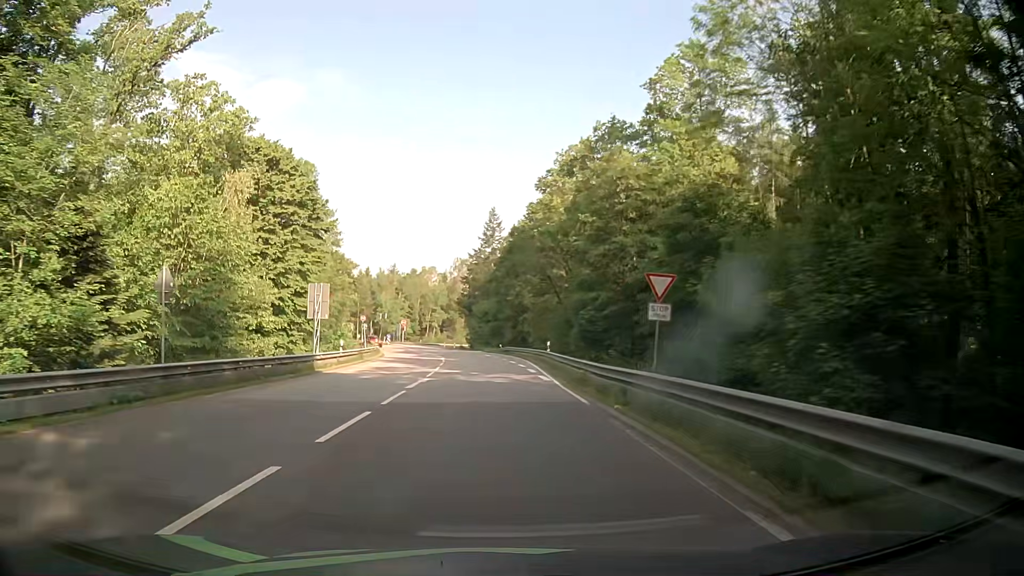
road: secondary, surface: asphalt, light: Day
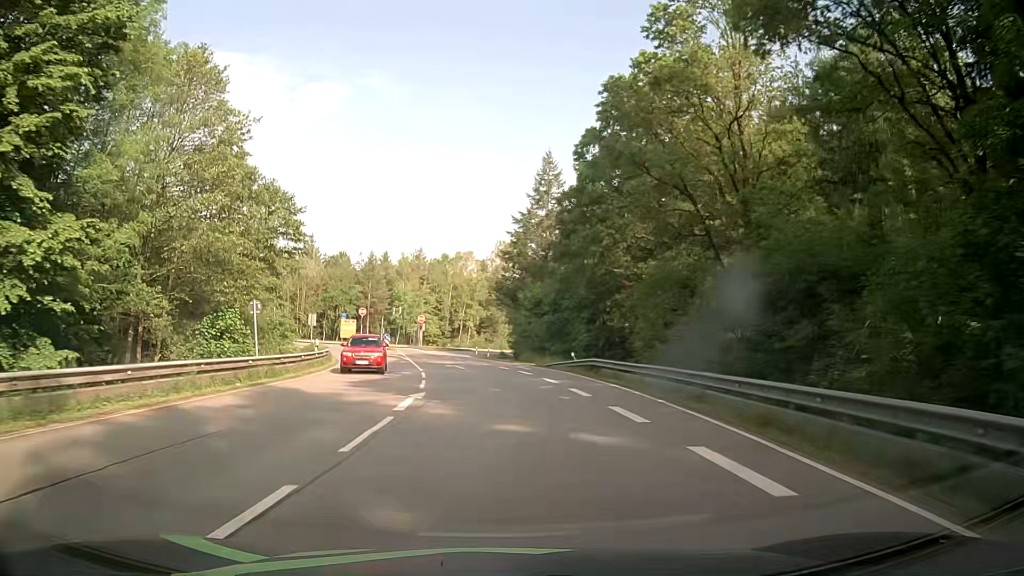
(-1.3, +36.6) m; -4°
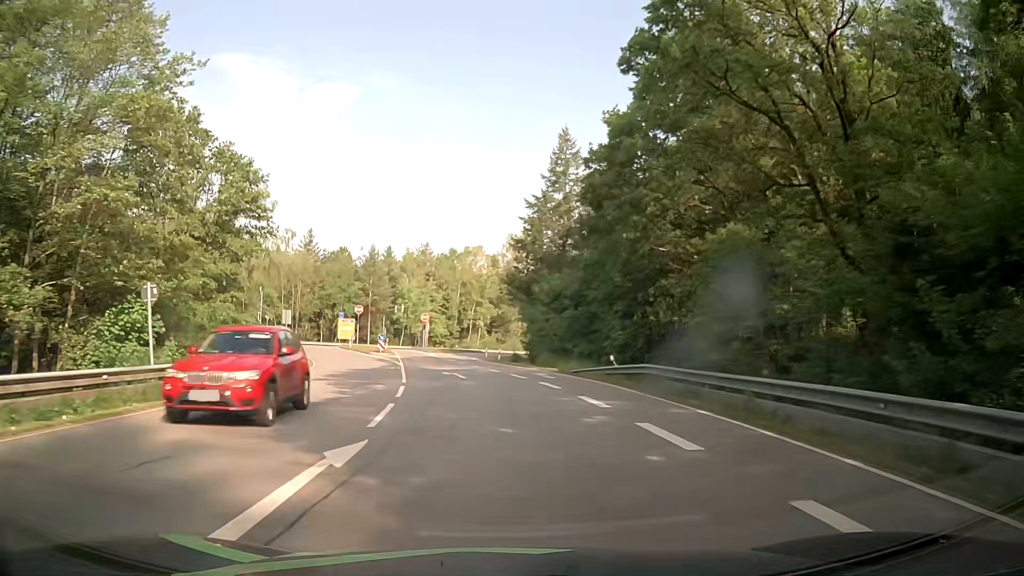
(-0.1, +9.1) m; -1°
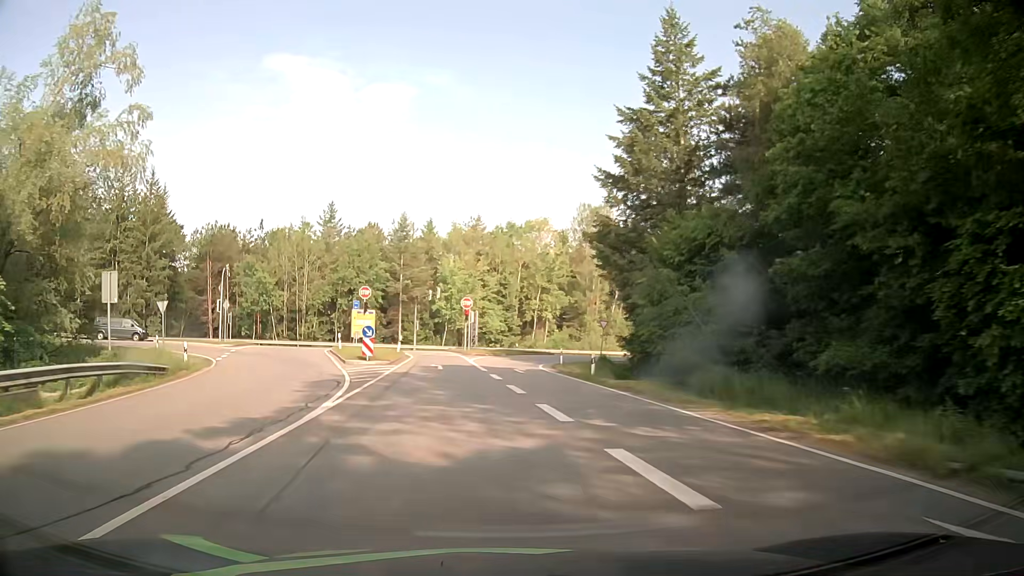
(-1.3, +26.5) m; -5°
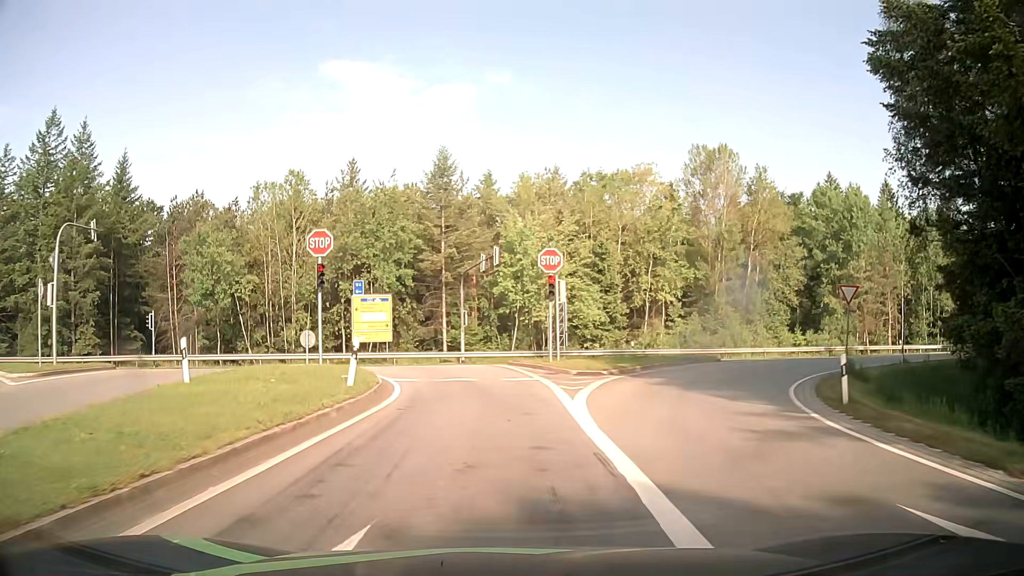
(-1.9, +28.5) m; -7°
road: secondary_link
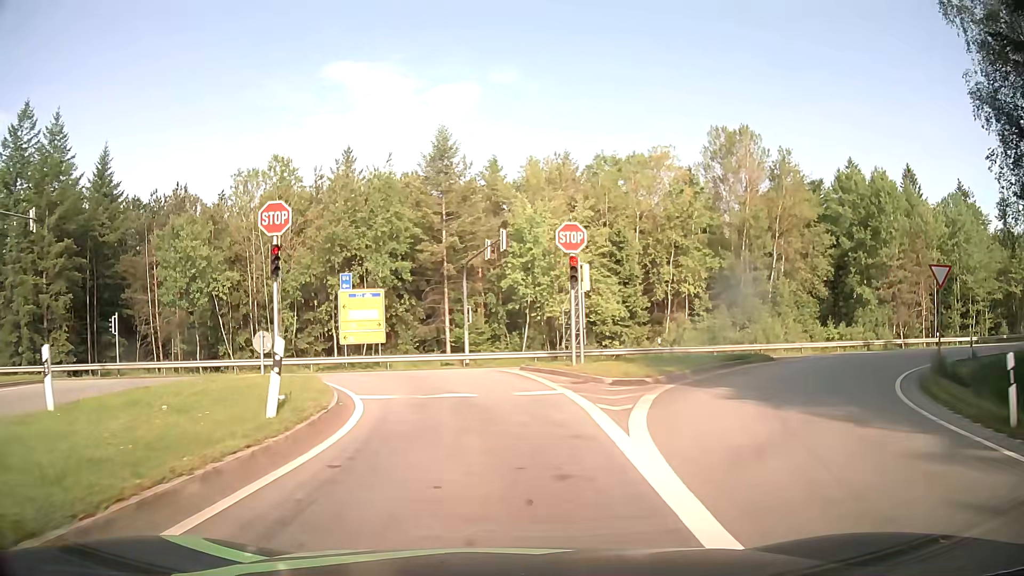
(0.0, +5.2) m; -1°
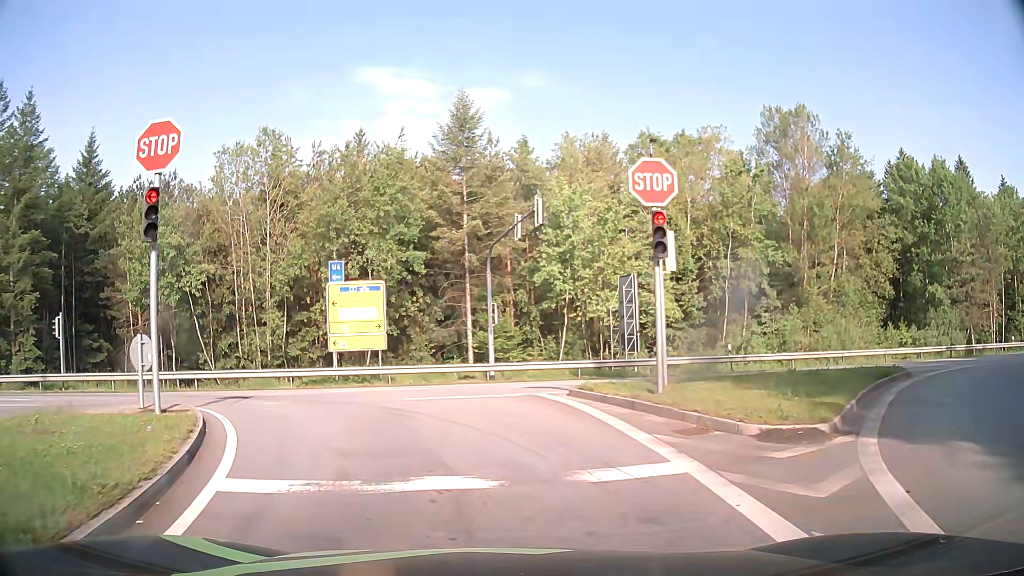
(-0.2, +7.5) m; -2°
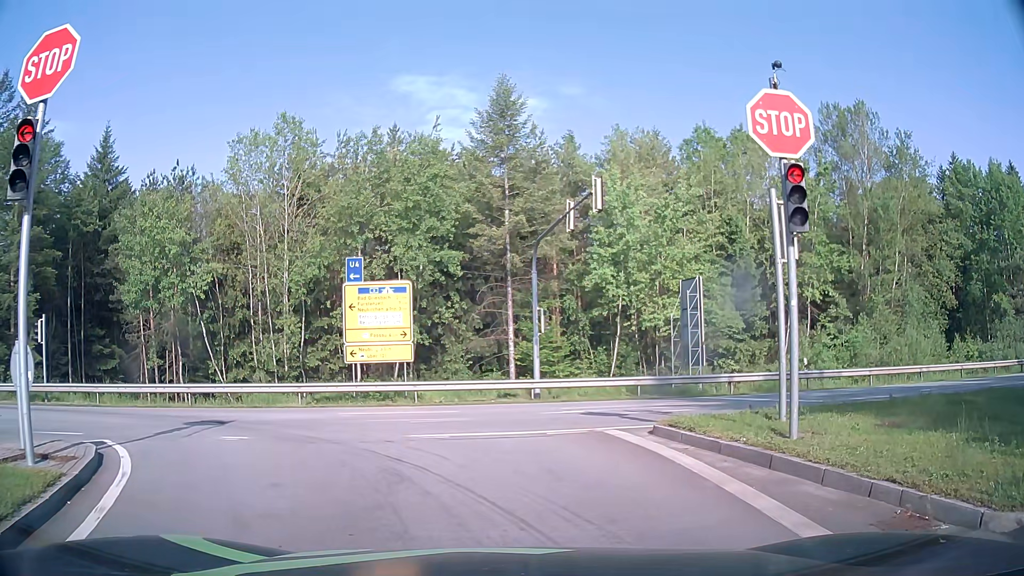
(-0.1, +3.7) m; -6°
(-1, +10) (-7, +17) (-17, +20) (-27, +20) (-37, +19) (-47, +18) (-57, +18) (-67, +18) (-77, +18) (-87, +18) m
